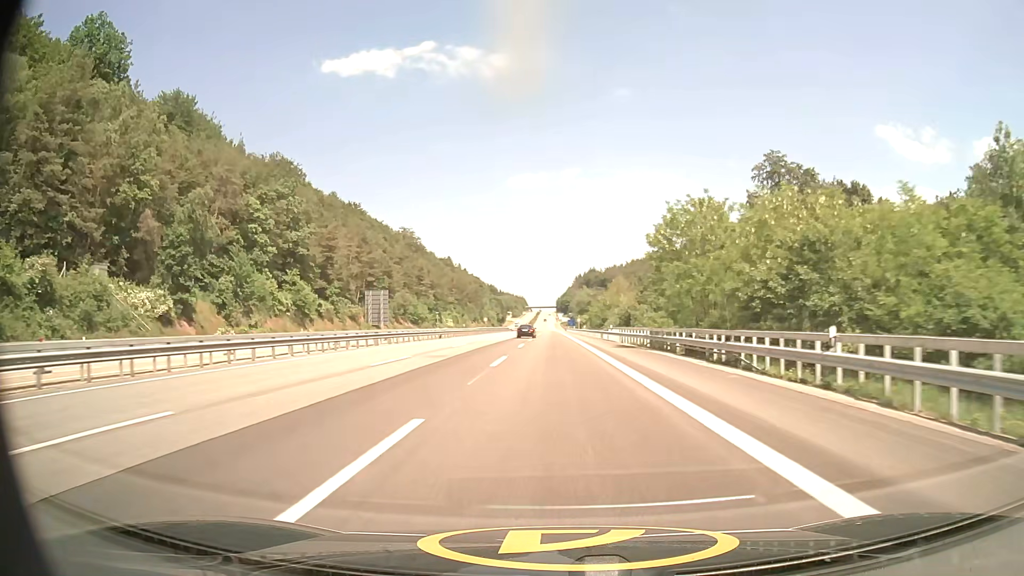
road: motorway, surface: asphalt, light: Day
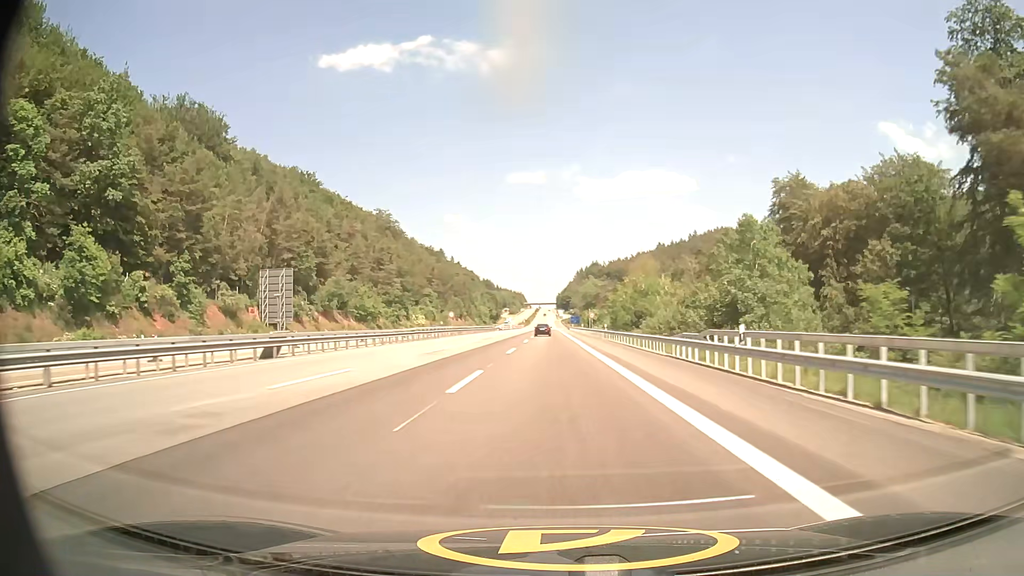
(+0.2, +43.5) m; 0°
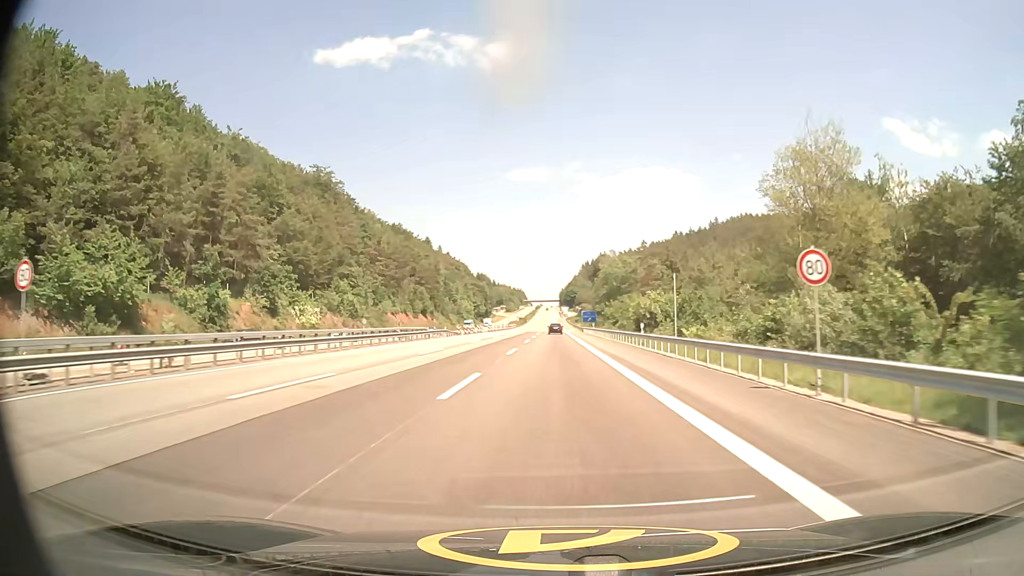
(0.0, +73.6) m; 0°
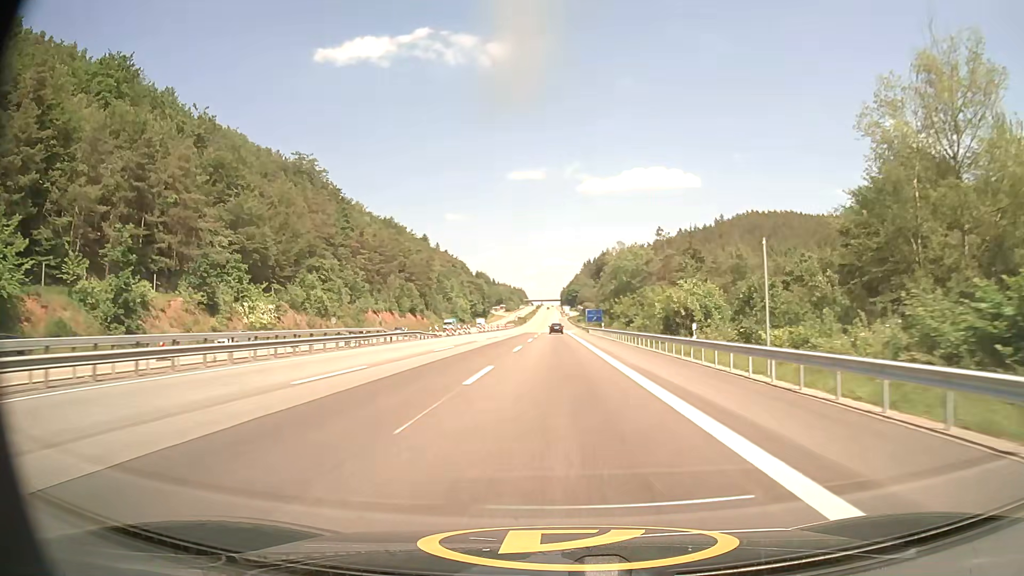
(0.0, +14.9) m; 0°
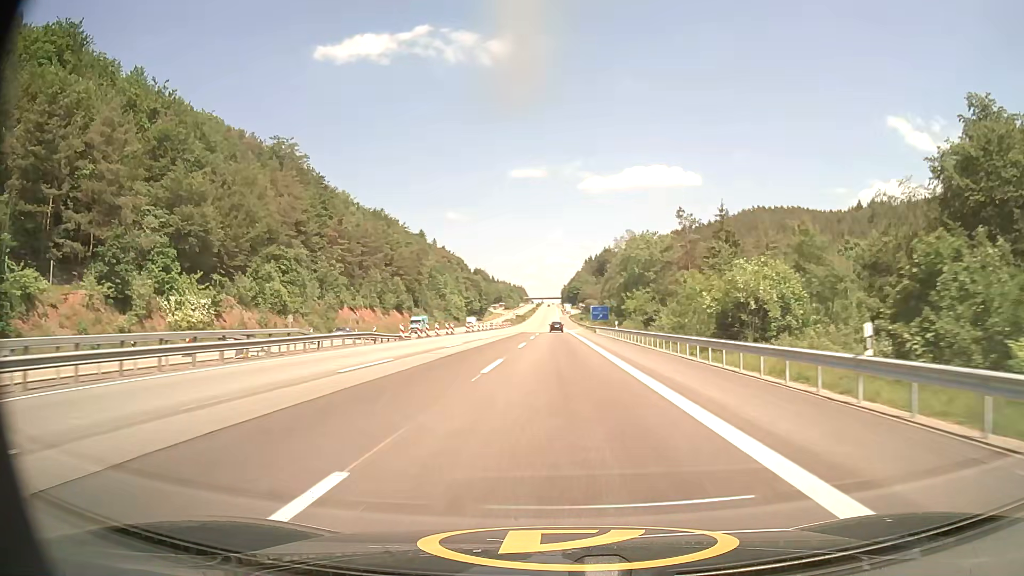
(0.0, +14.8) m; 0°
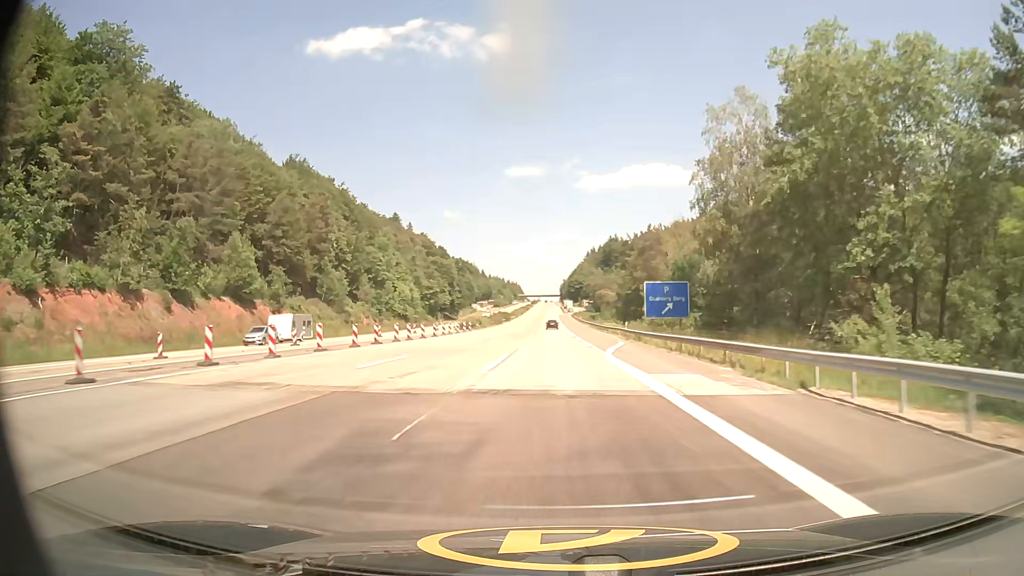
(+0.3, +73.6) m; 0°
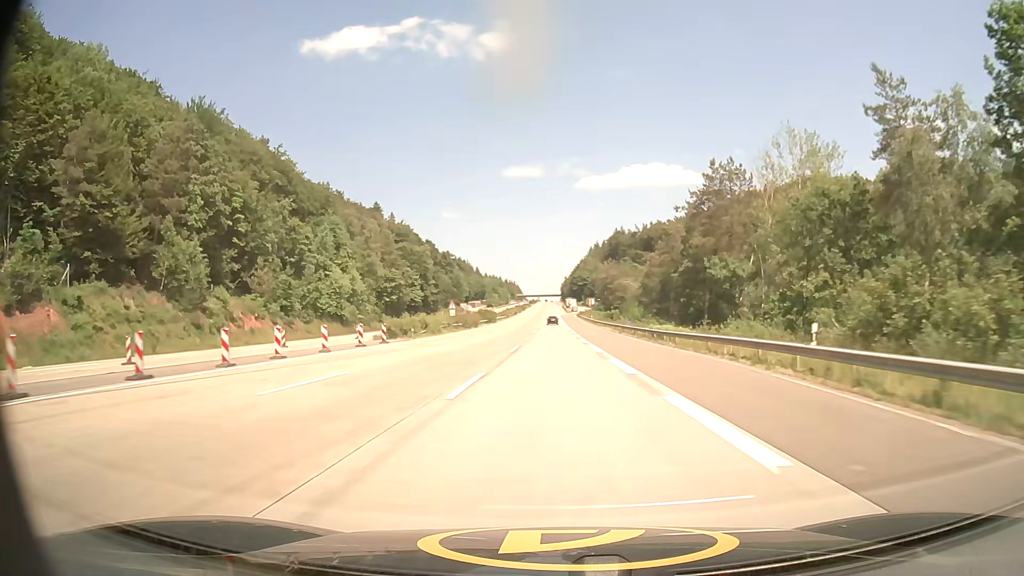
(+0.1, +44.0) m; 0°
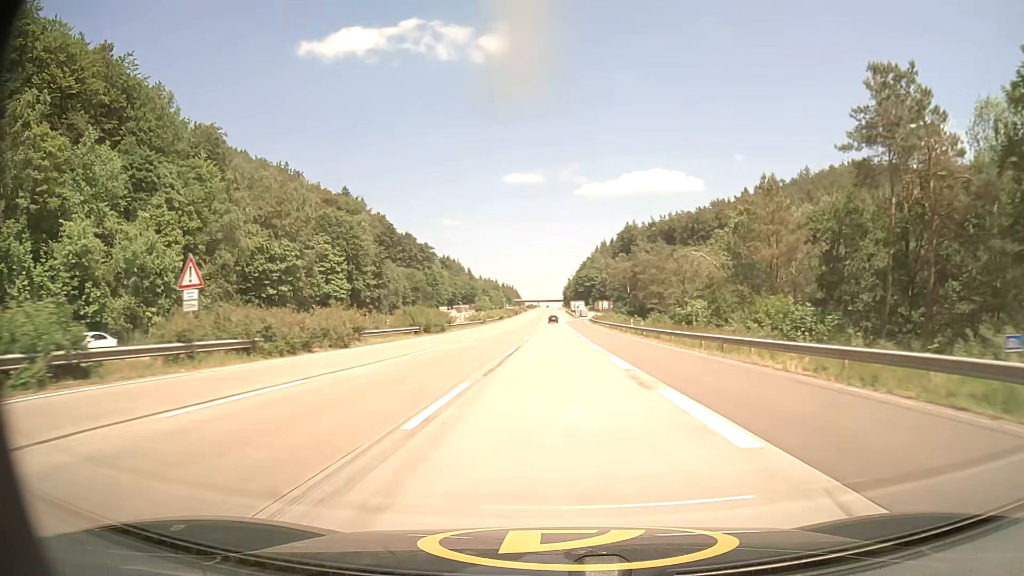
(-0.1, +58.4) m; 0°
(0, +10) (0, +20) (0, +30) (0, +40) (0, +50) (+1, +60) (+1, +70) (+1, +80) (+1, +90) (+1, +100) m
